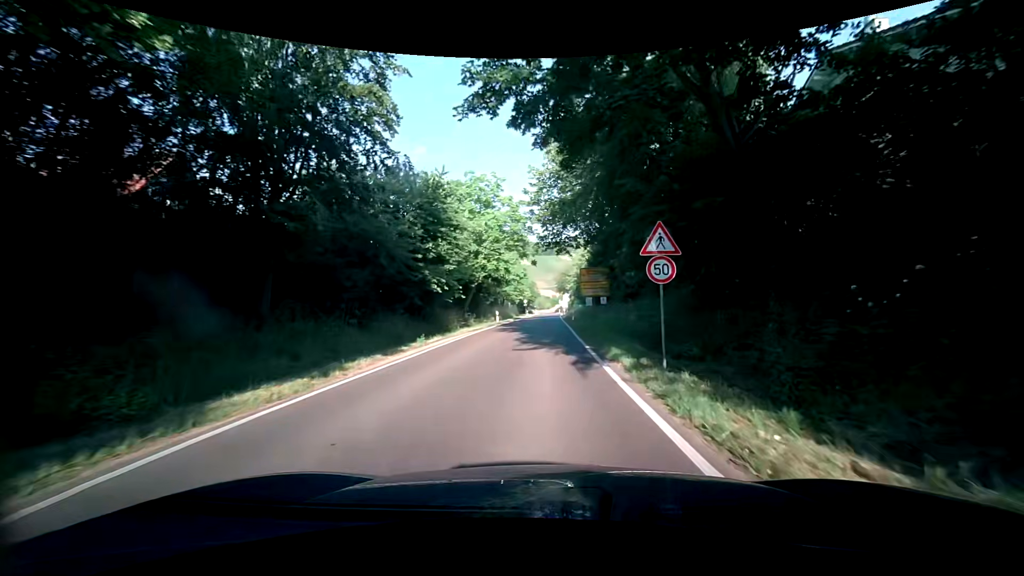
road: tertiary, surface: asphalt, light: Day
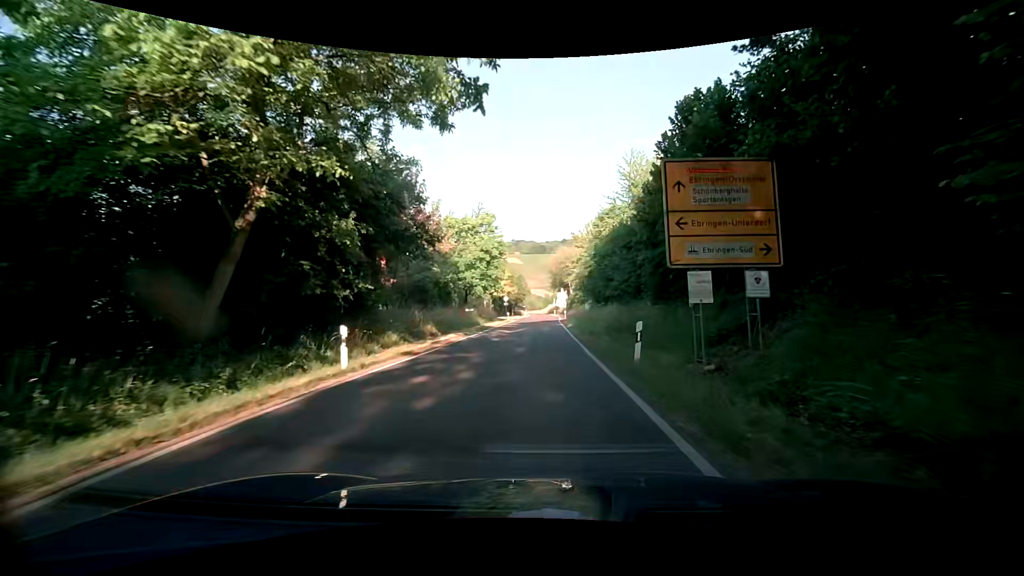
(-0.6, +32.3) m; +1°
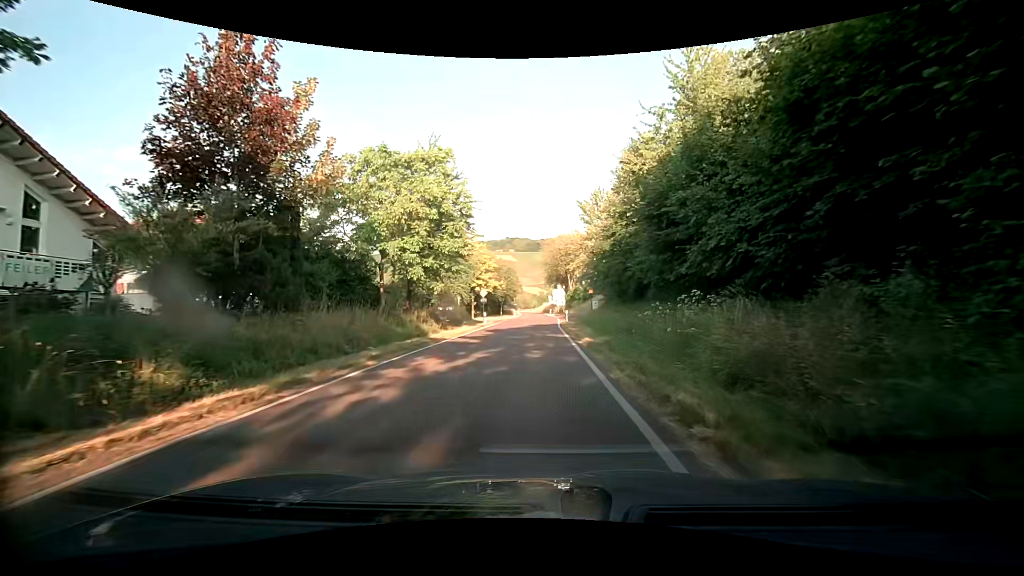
(0.0, +18.5) m; 0°
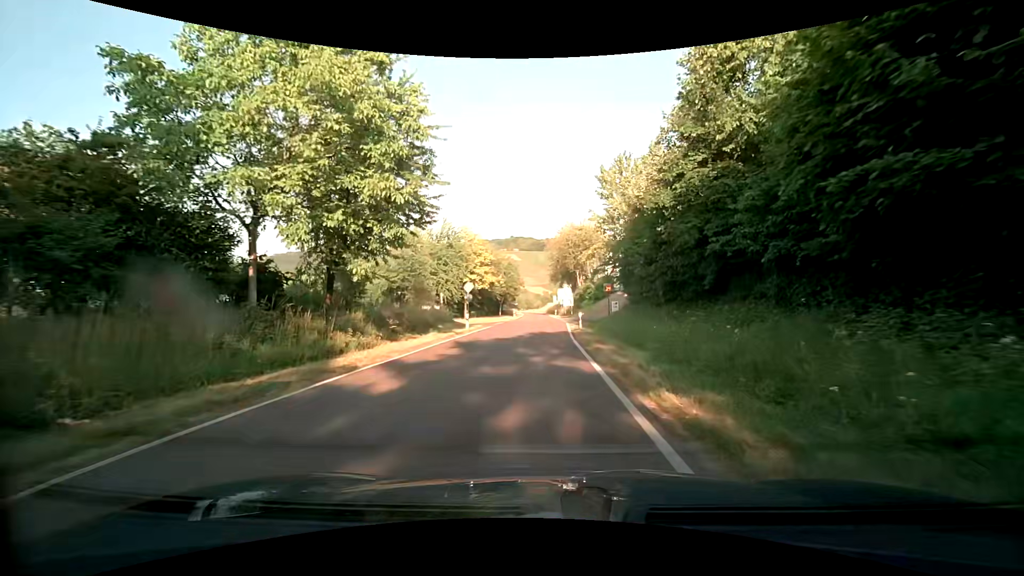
(0.0, +11.7) m; 0°
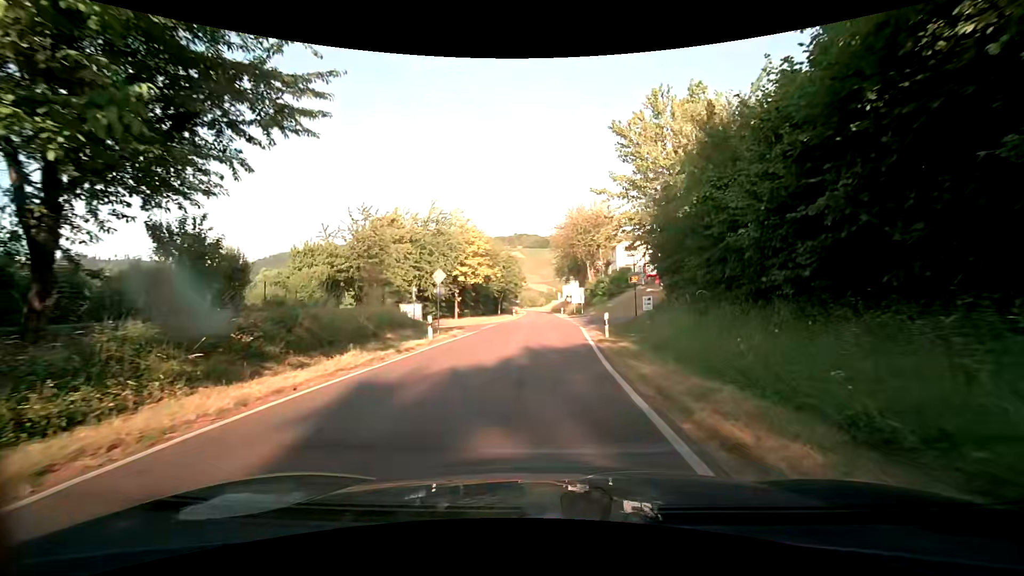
(0.0, +10.9) m; 0°
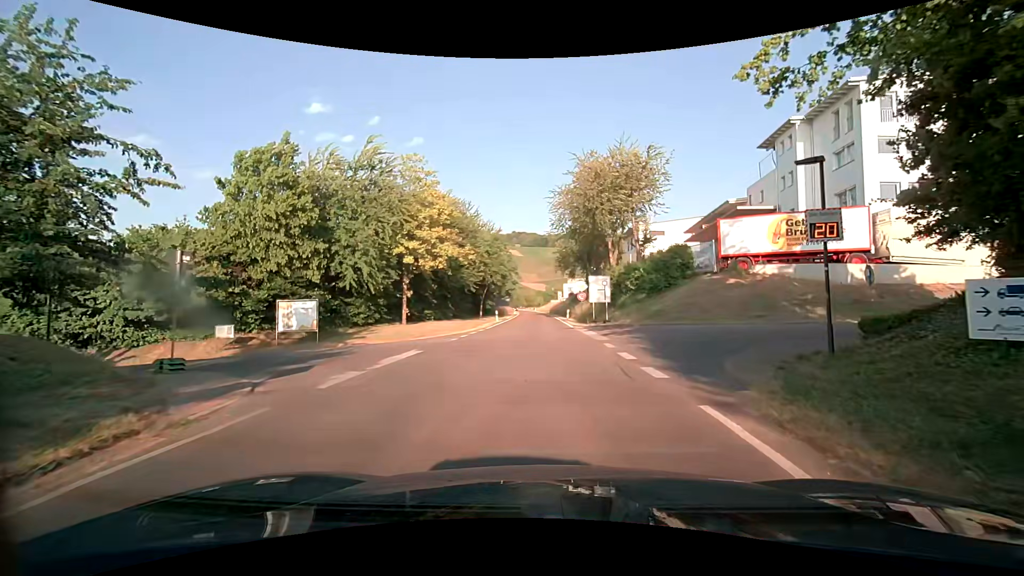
(-0.1, +22.0) m; 0°
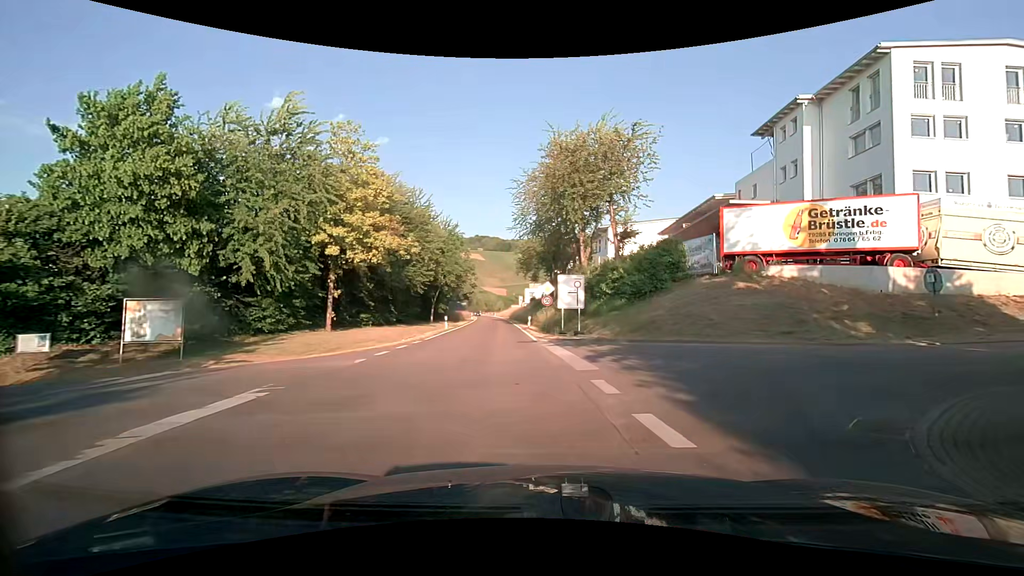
(+0.2, +6.7) m; +5°
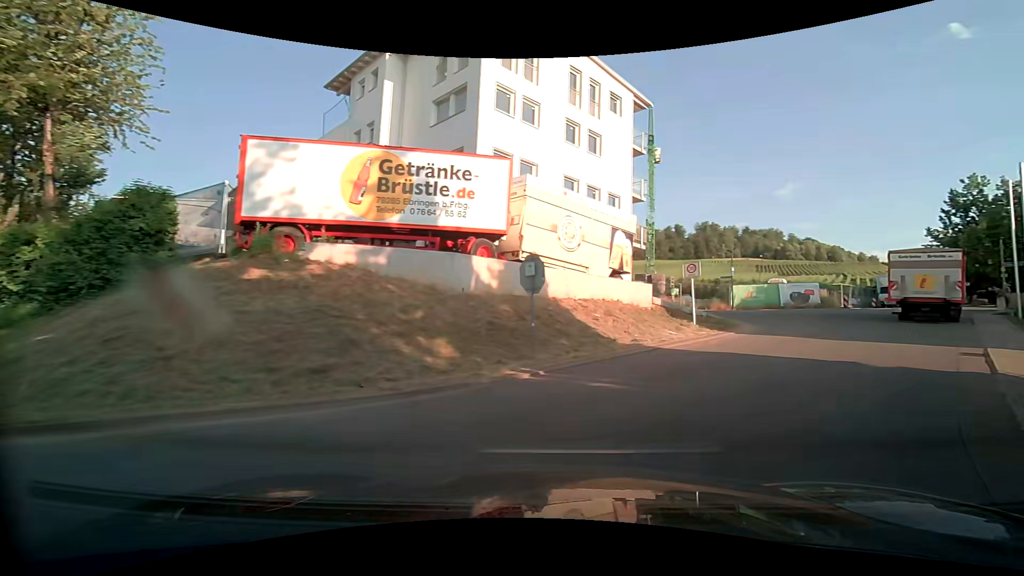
(+4.0, +10.2) m; +47°
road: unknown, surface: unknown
